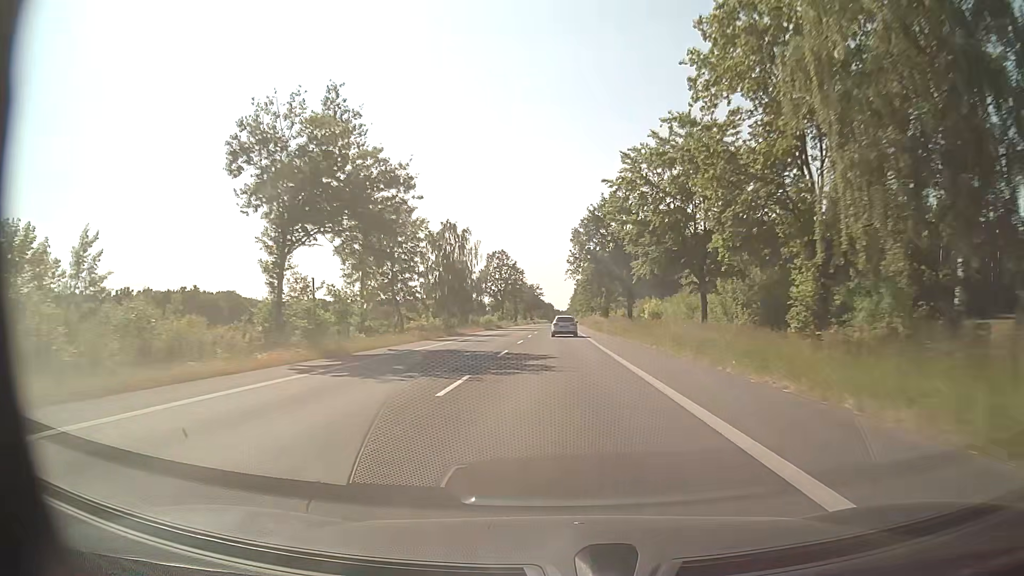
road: secondary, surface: asphalt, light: Day
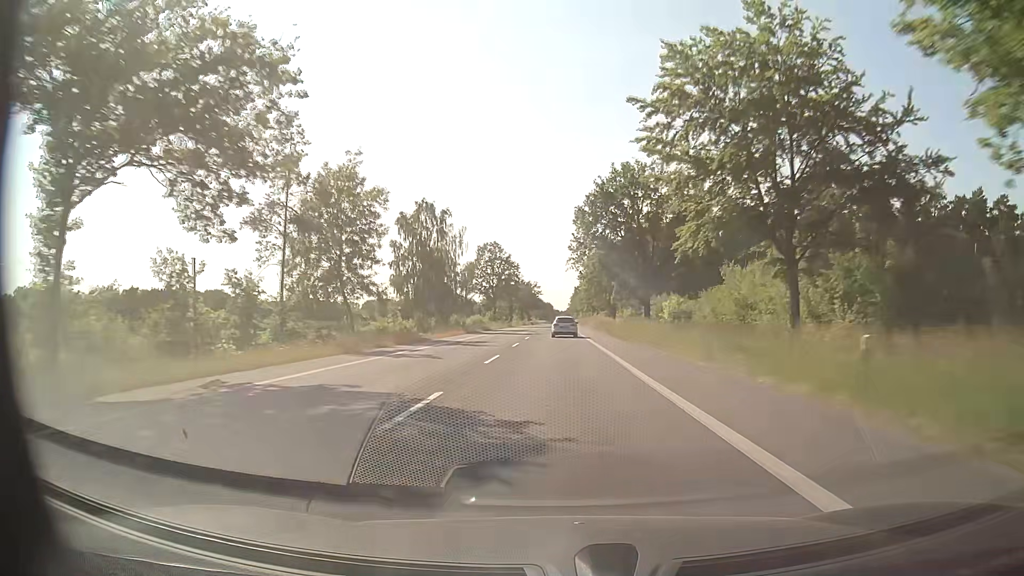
(0.0, +15.5) m; 0°
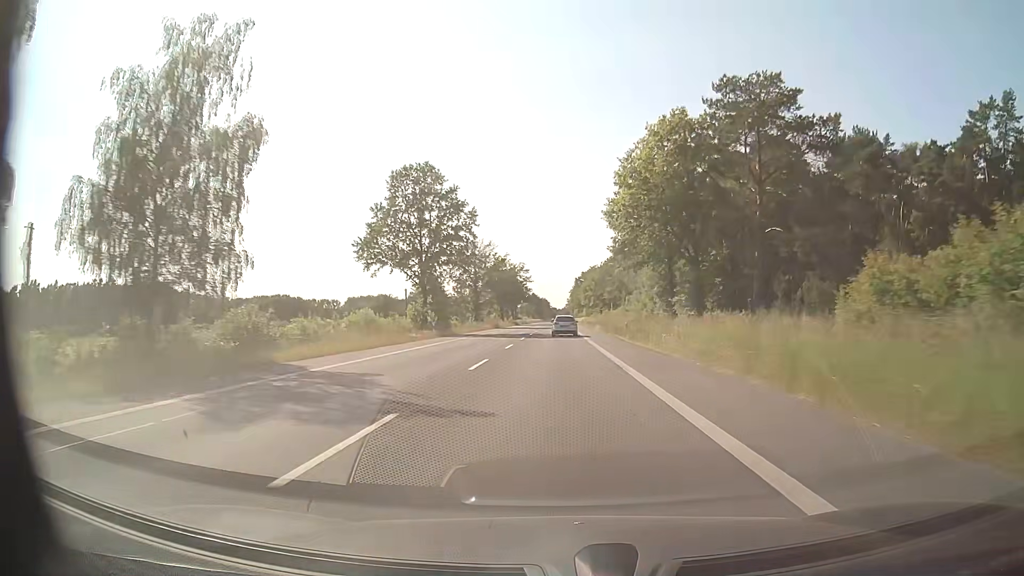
(+0.2, +62.5) m; 0°
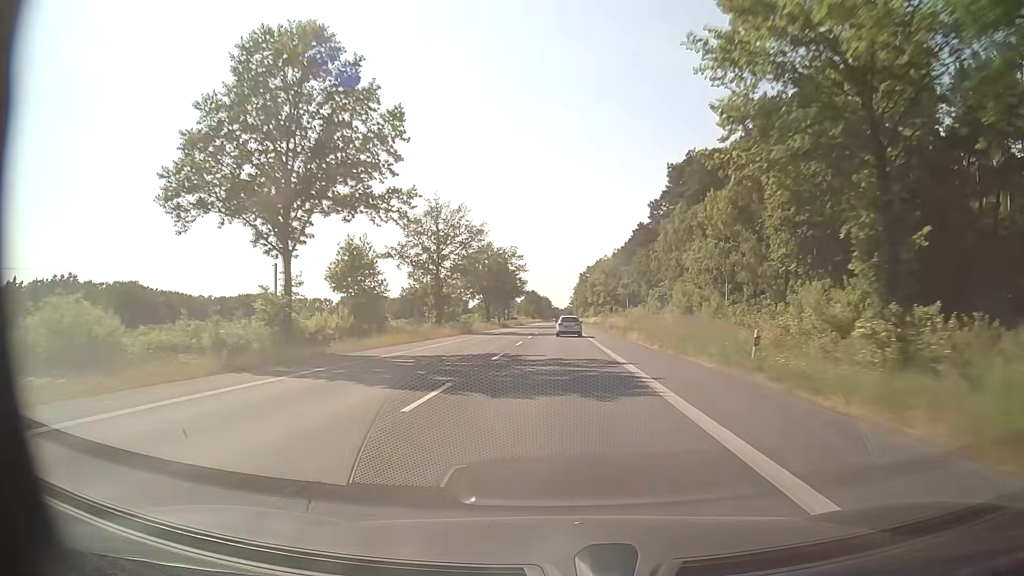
(0.0, +31.5) m; 0°
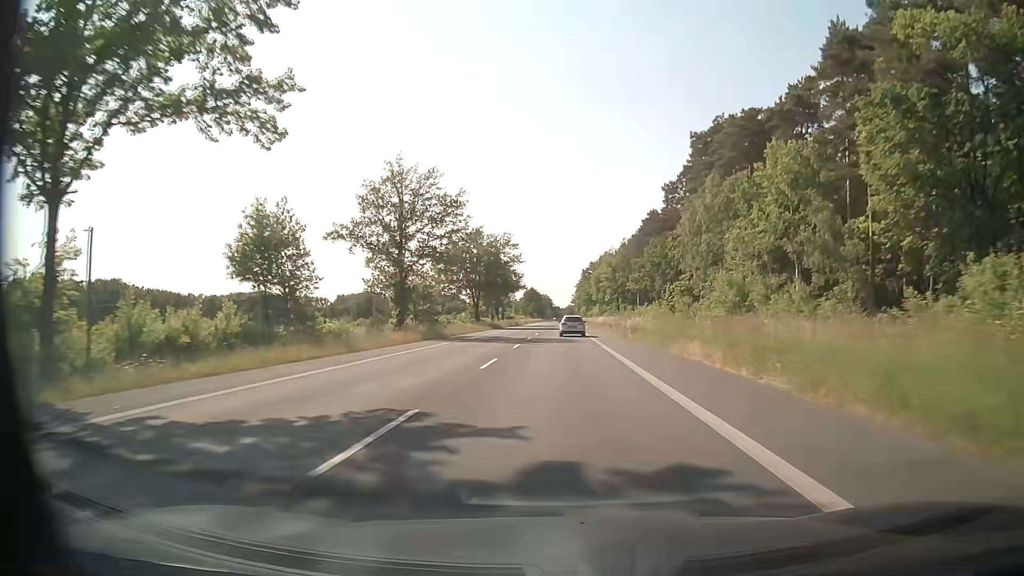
(0.0, +15.8) m; 0°
(0, +10) (0, +20) (0, +30) (0, +40) (0, +50) (0, +60) (0, +70) (0, +80) (+1, +90) (+1, +100) m
